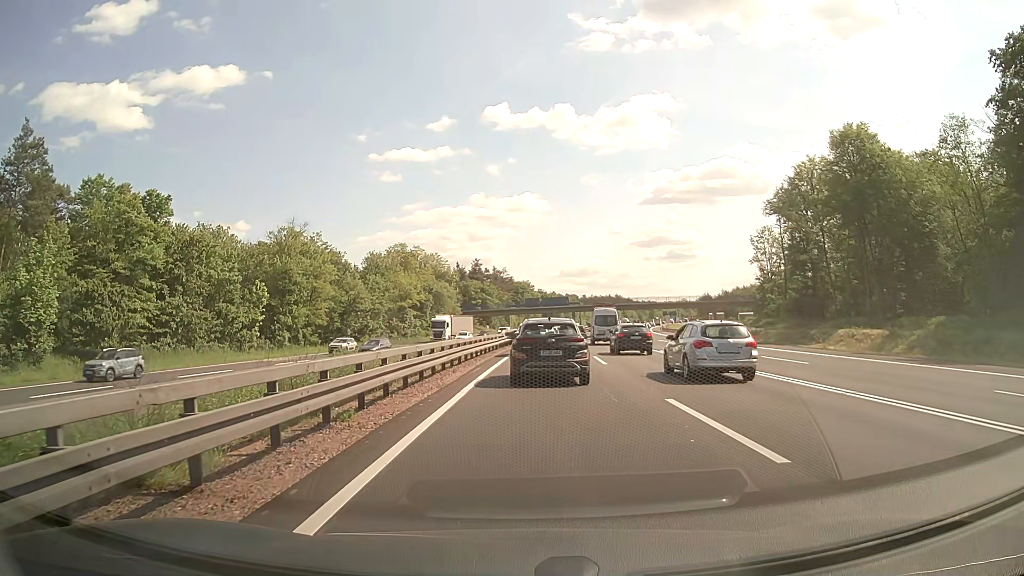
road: motorway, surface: asphalt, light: Day
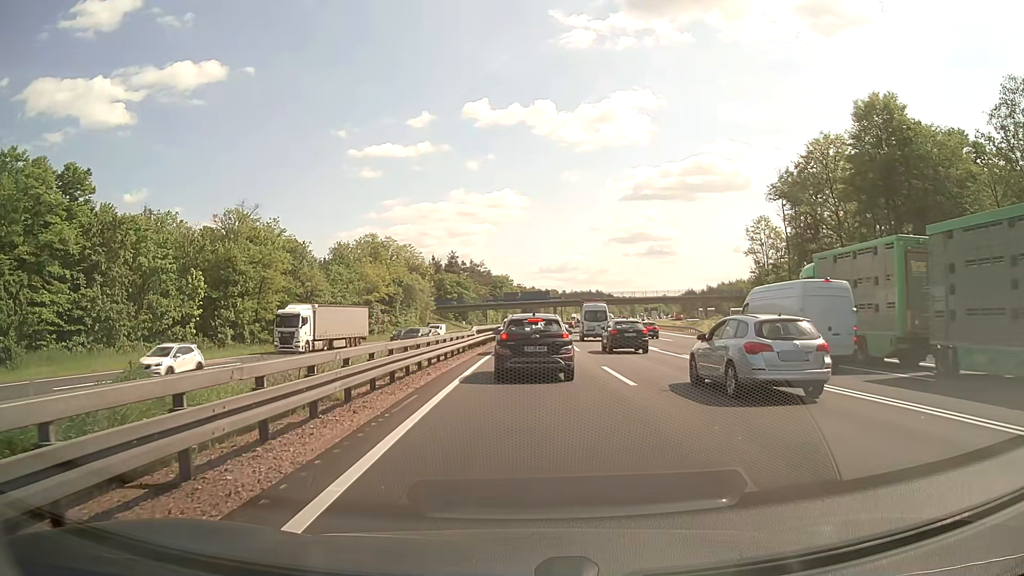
(+0.1, +9.9) m; +1°
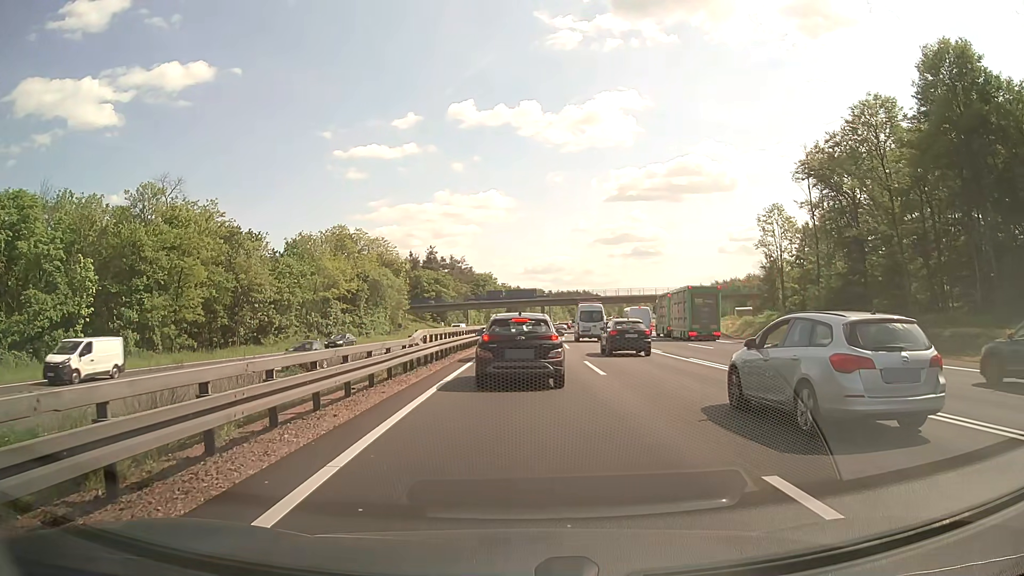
(+0.2, +14.8) m; +1°
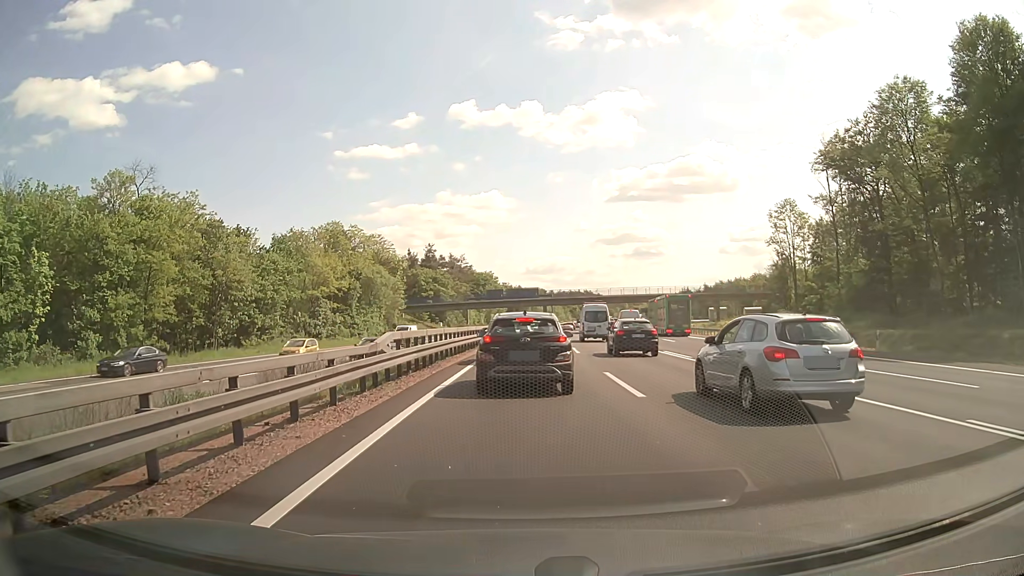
(0.0, +5.3) m; -1°
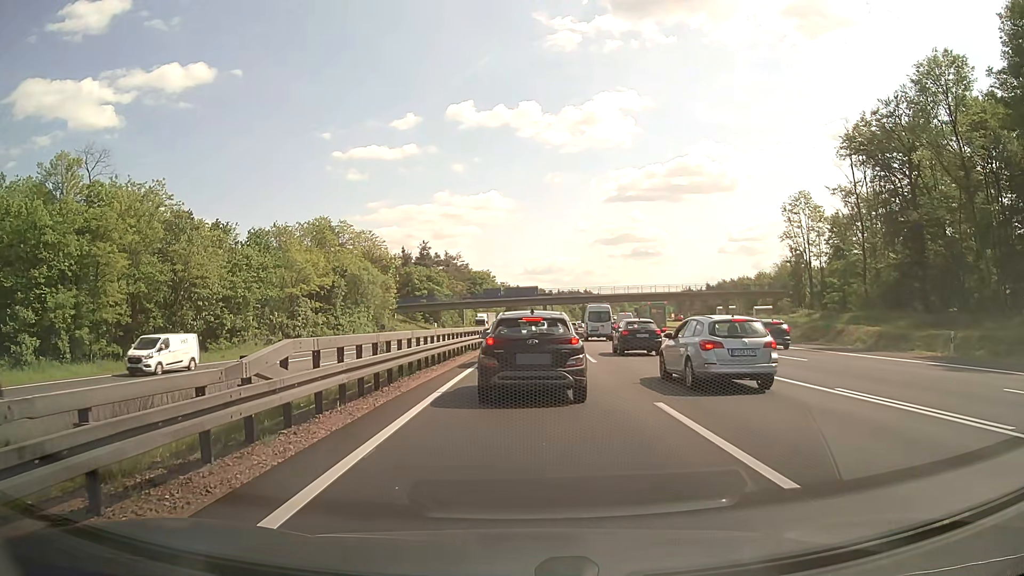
(0.0, +7.0) m; 0°
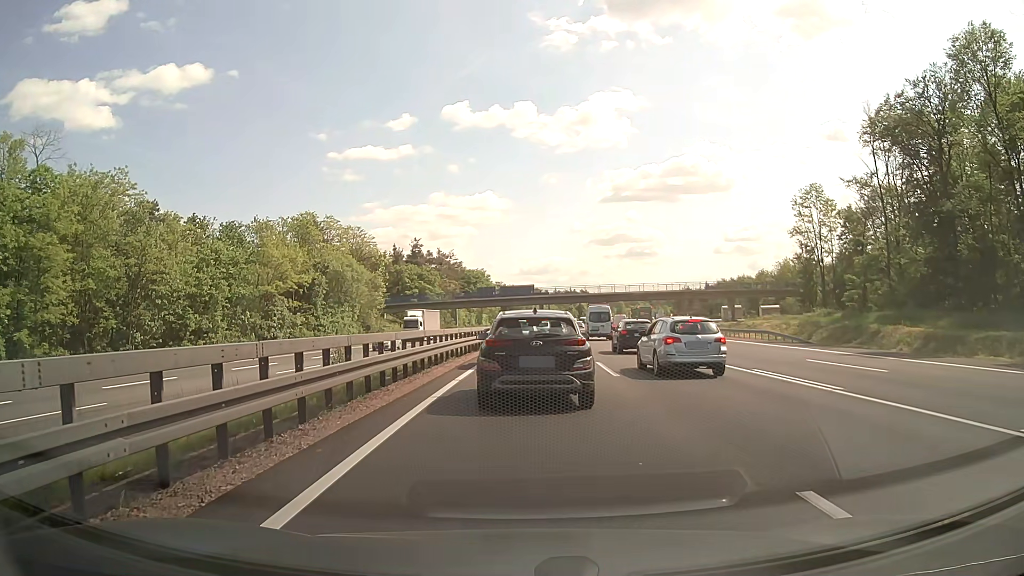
(0.0, +6.2) m; -1°
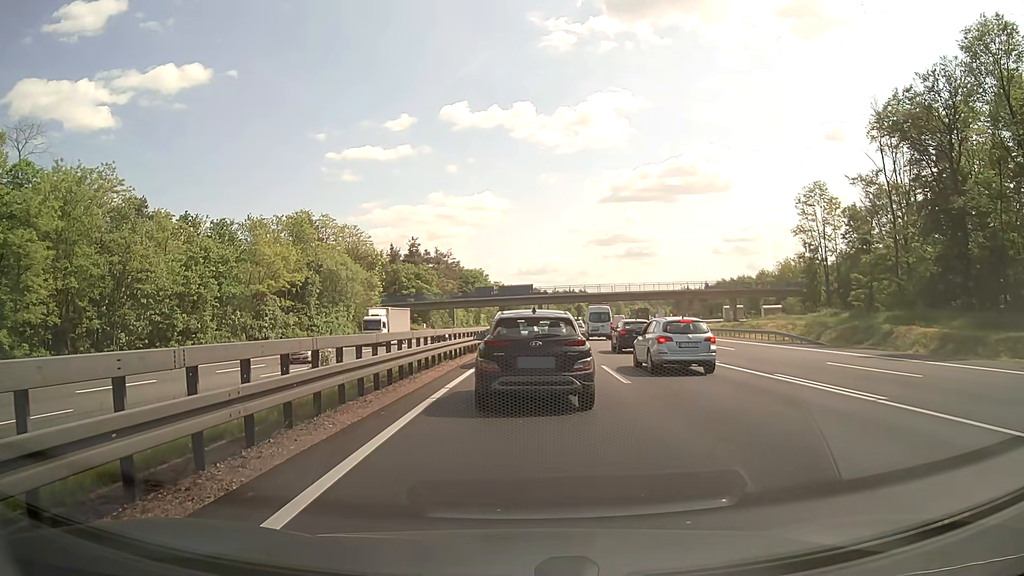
(0.0, +1.9) m; +1°
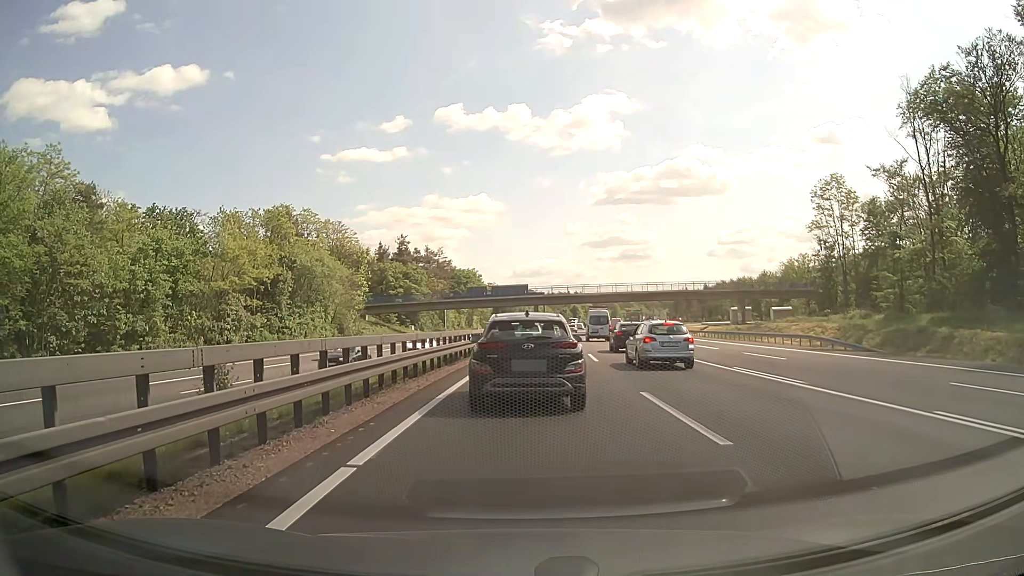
(0.0, +7.7) m; 0°
(0, +10) (0, +20) (+1, +30) (+2, +40) (+2, +50) (+3, +60) (+4, +70) (+5, +80) (+6, +90) (+7, +100) m
